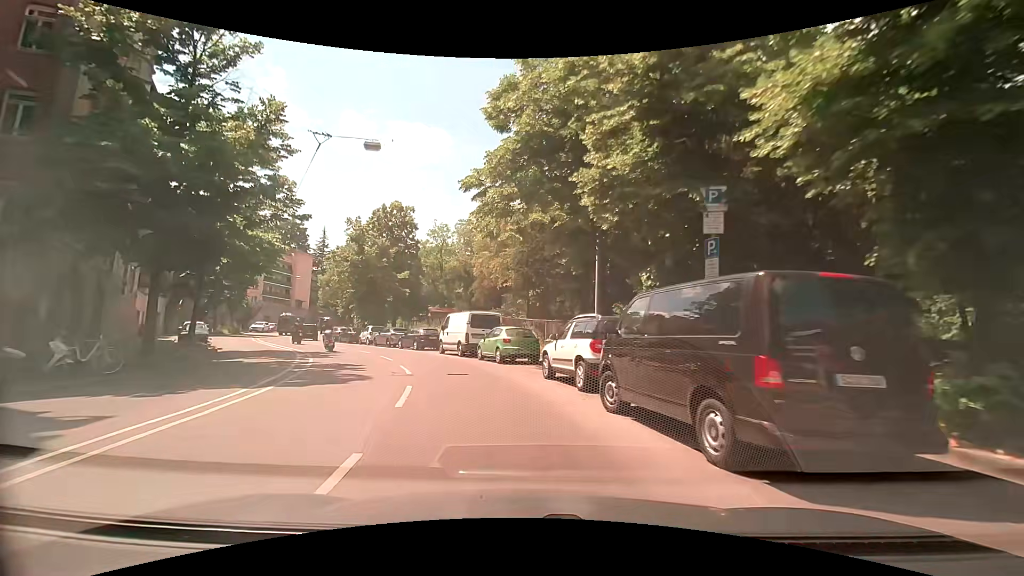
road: secondary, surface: asphalt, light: Day
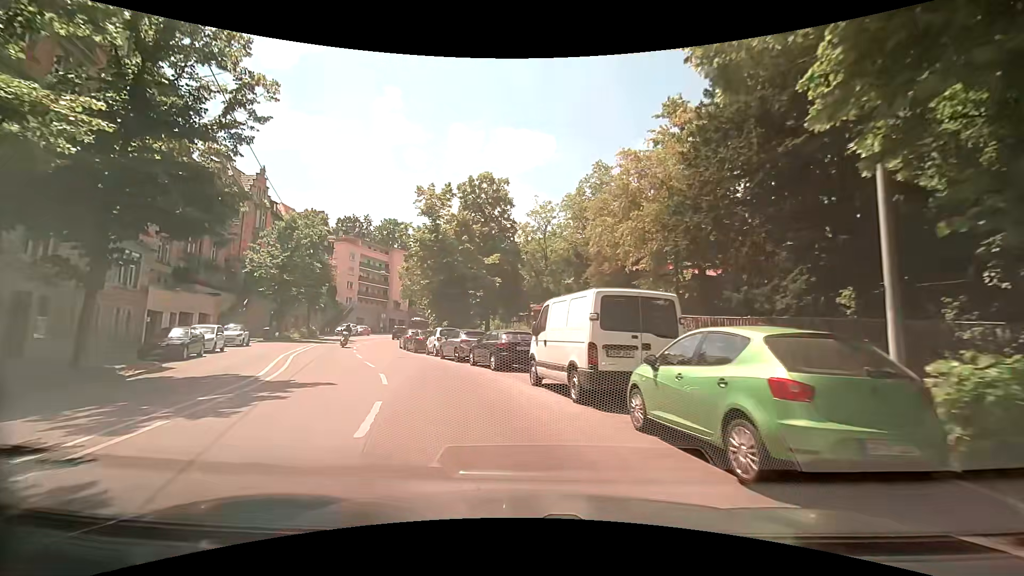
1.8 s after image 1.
(-1.5, +14.5) m; -13°
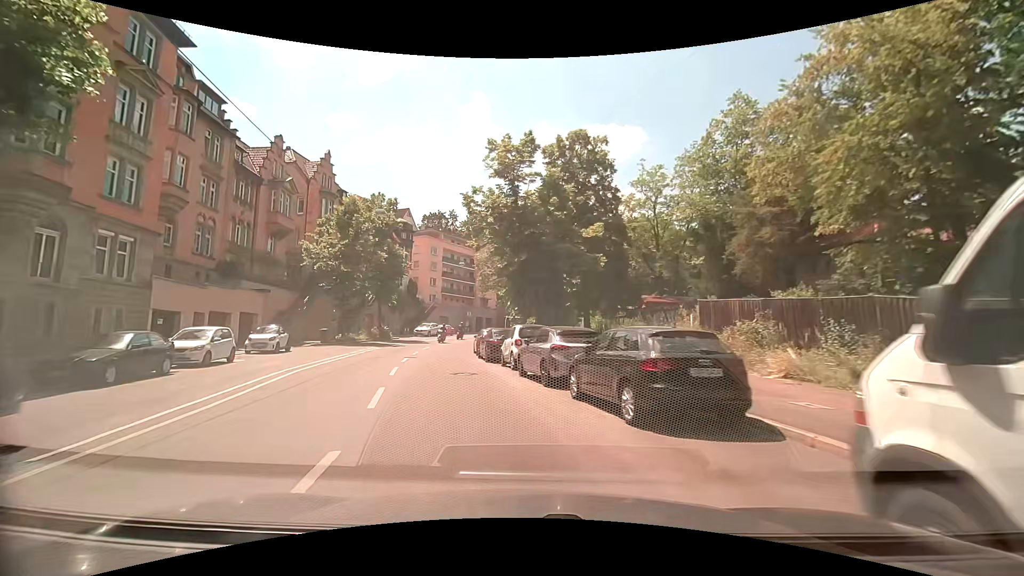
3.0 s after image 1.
(-0.8, +10.0) m; -10°
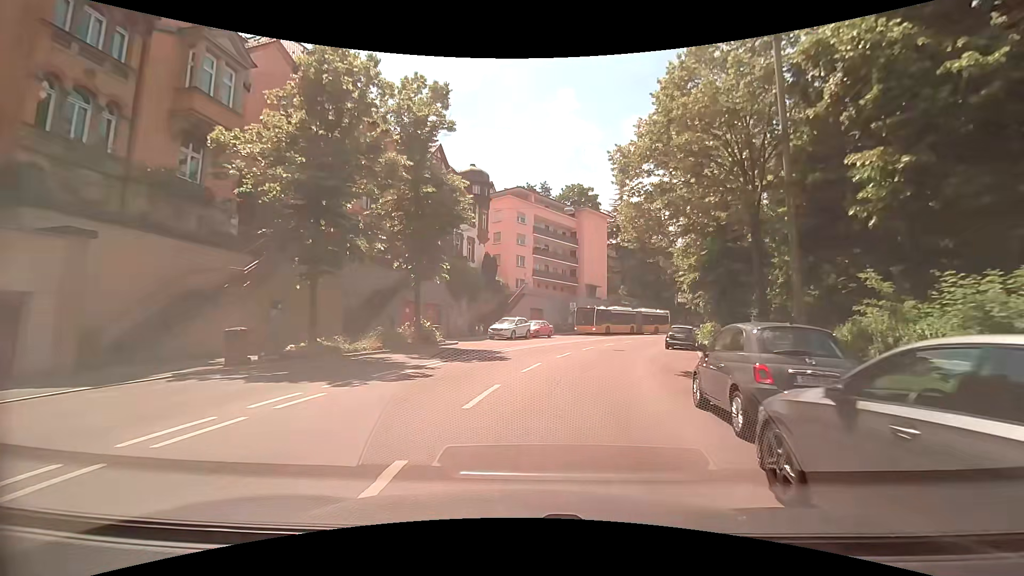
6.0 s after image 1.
(-3.9, +24.7) m; -10°
(0, +10) (+2, +20) (+5, +29) (+8, +39) (+13, +48) (+18, +56) (+25, +64) (+31, +71) (+39, +78) (+47, +84) m
